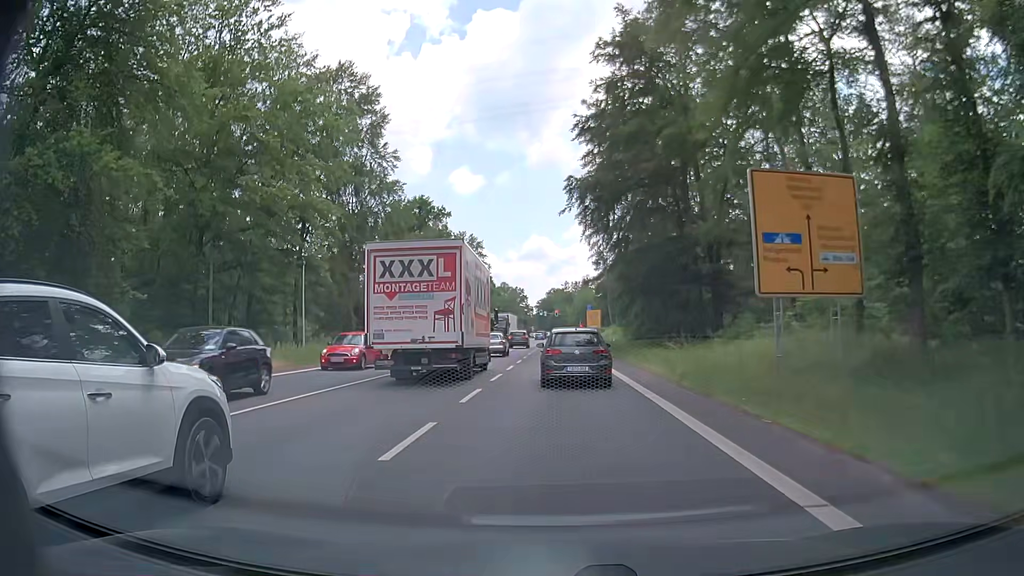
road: primary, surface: asphalt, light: Day
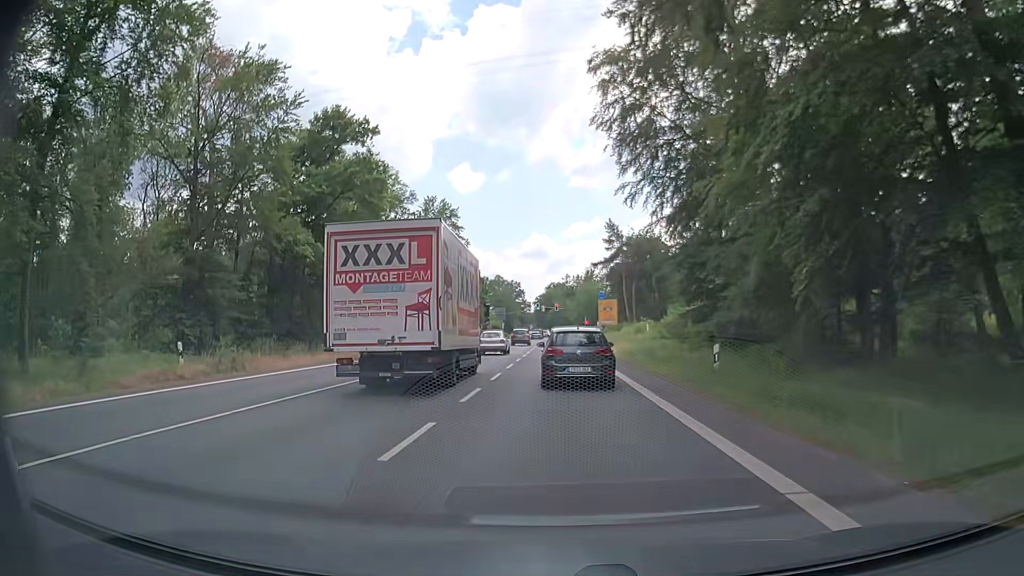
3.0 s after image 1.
(+0.1, +30.5) m; 0°
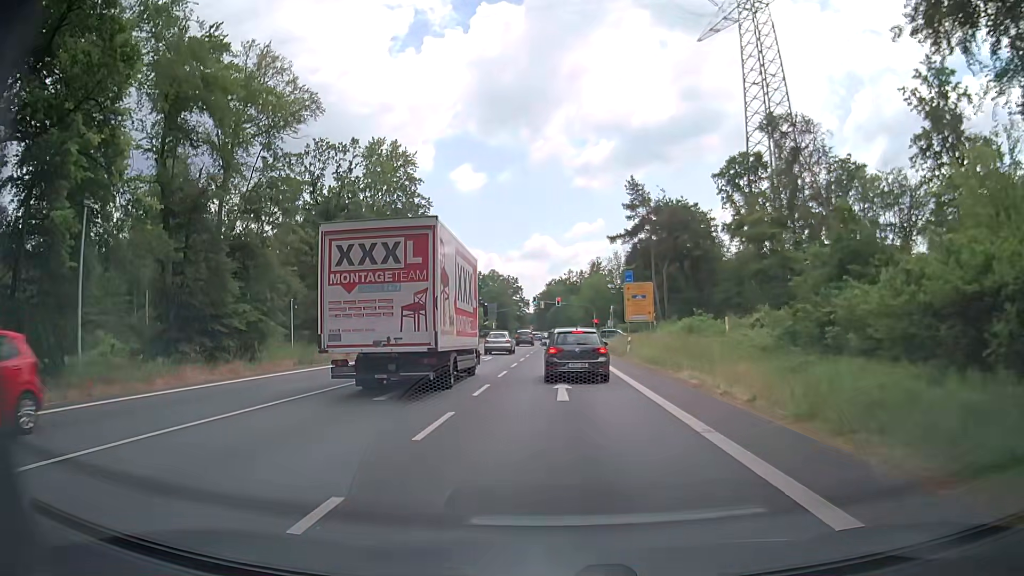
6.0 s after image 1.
(-0.1, +28.9) m; 0°
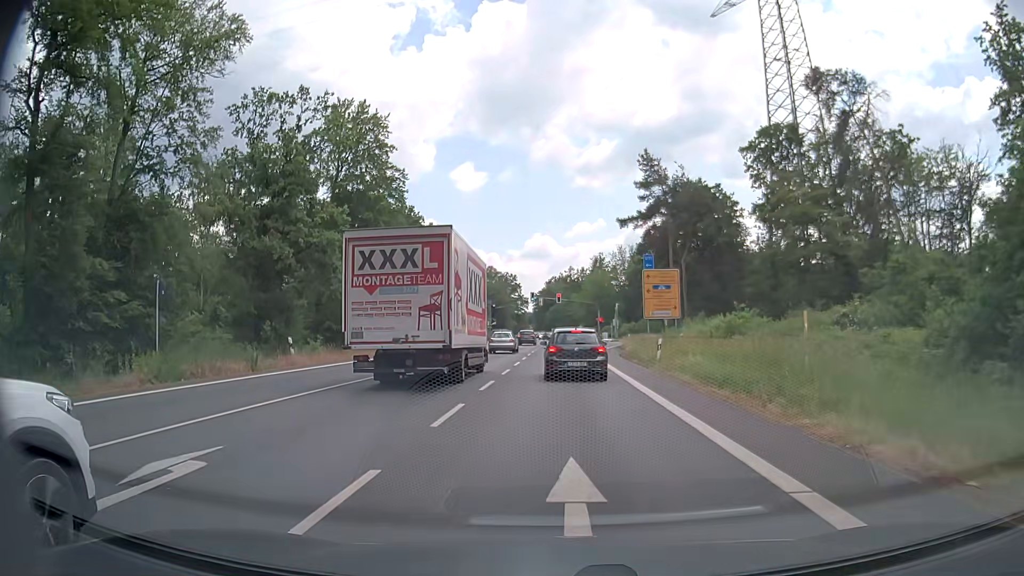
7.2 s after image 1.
(0.0, +11.0) m; +1°
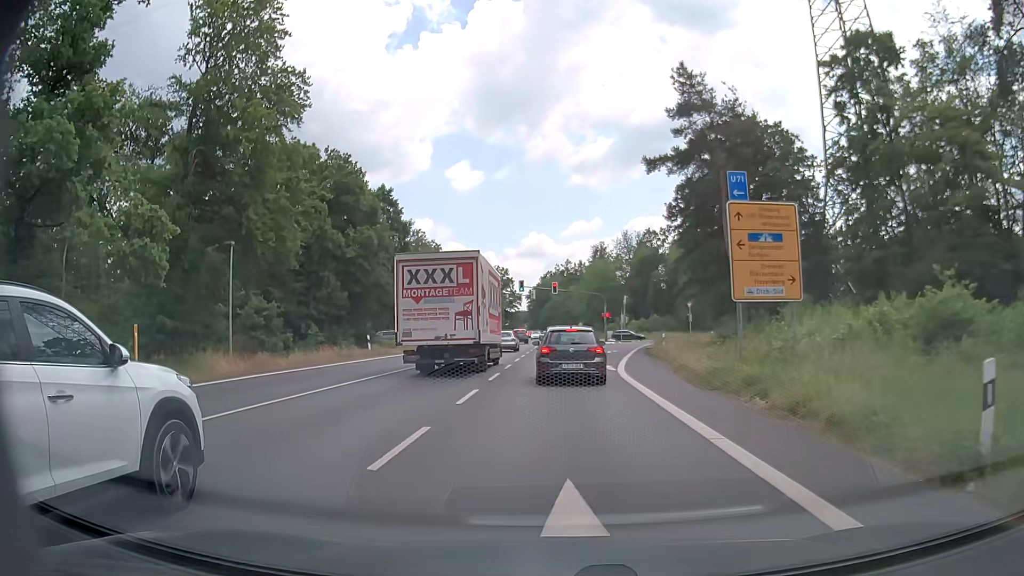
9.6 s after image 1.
(-0.2, +21.2) m; 0°
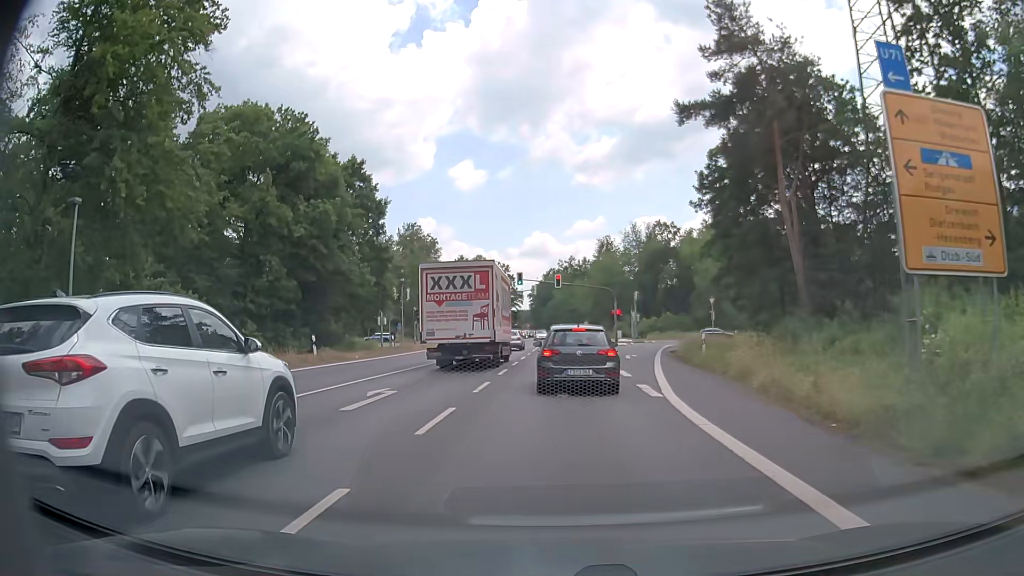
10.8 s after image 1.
(0.0, +9.9) m; 0°
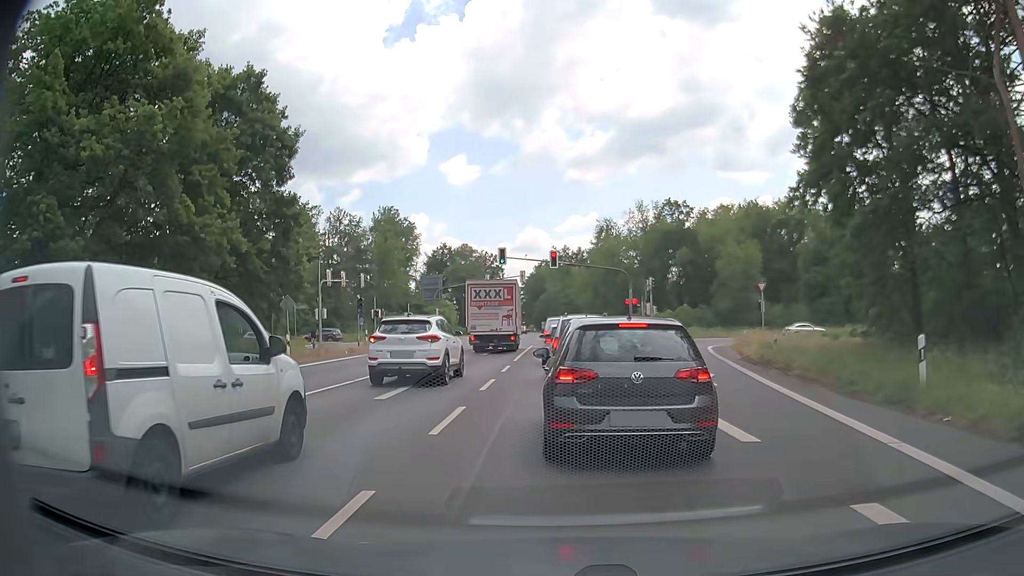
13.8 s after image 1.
(-0.4, +17.7) m; +1°
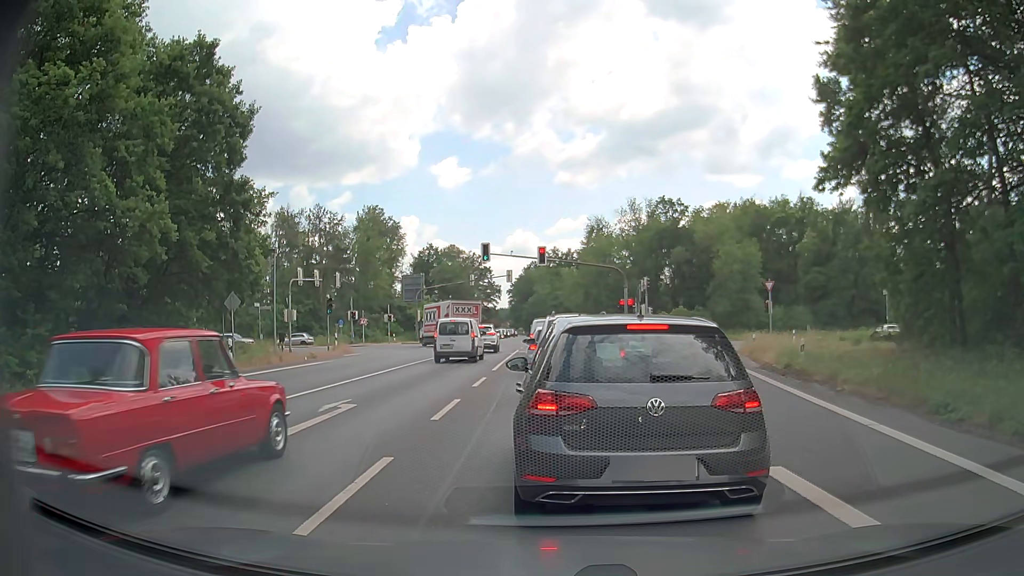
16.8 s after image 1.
(0.0, +4.1) m; +1°
